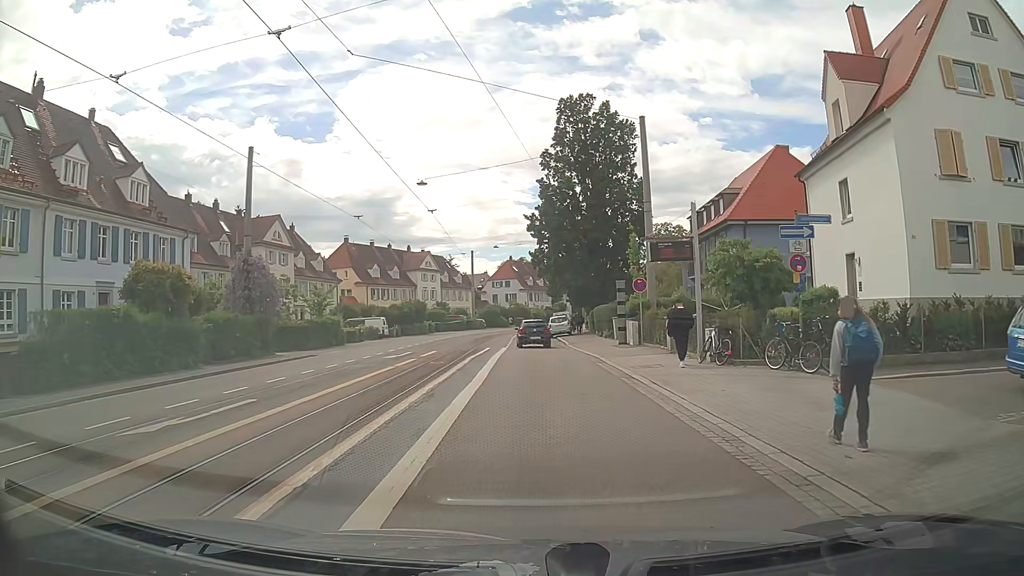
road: tertiary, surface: asphalt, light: Day
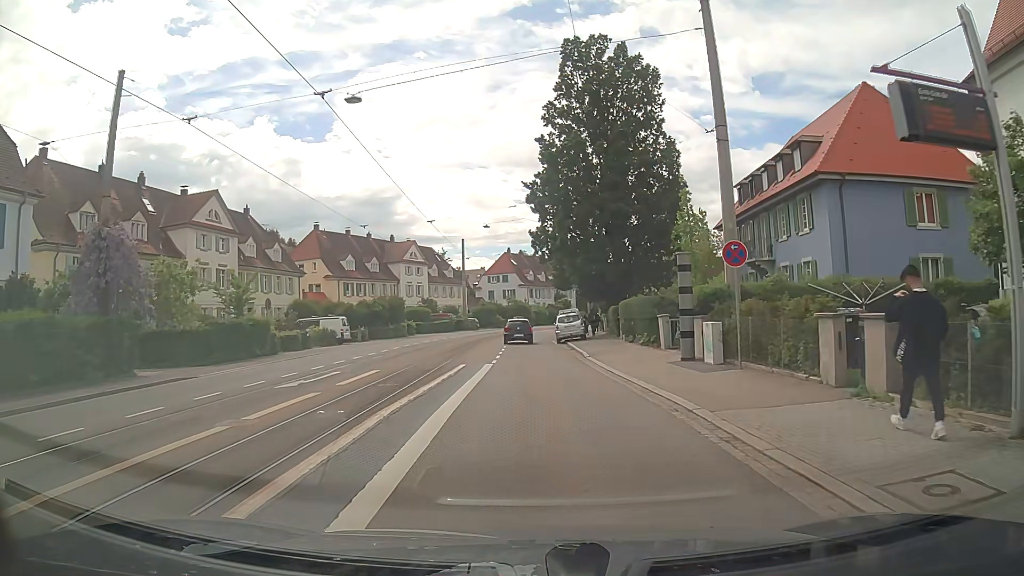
(0.0, +13.5) m; +1°
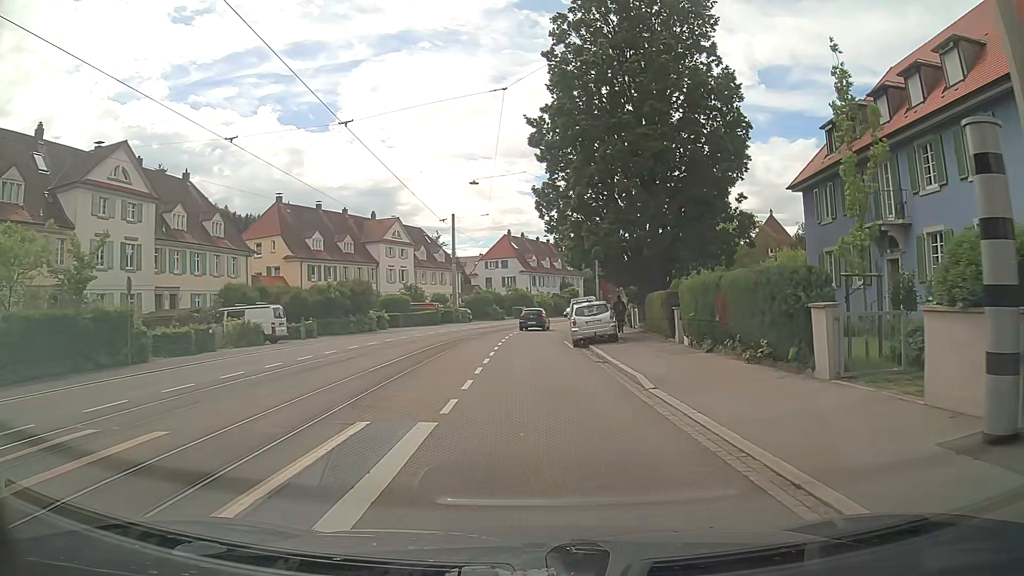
(-0.2, +13.4) m; -1°
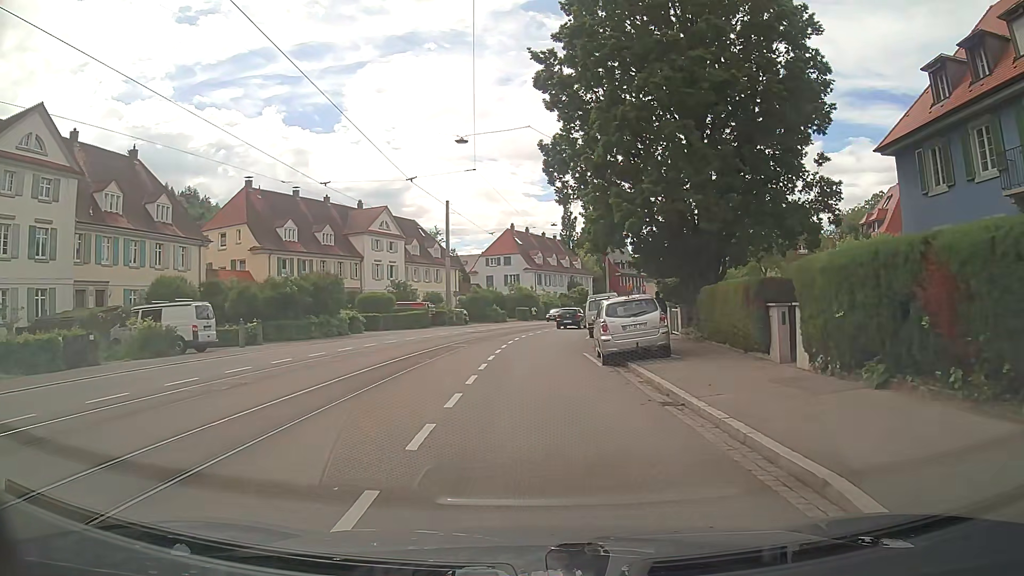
(0.0, +9.1) m; 0°
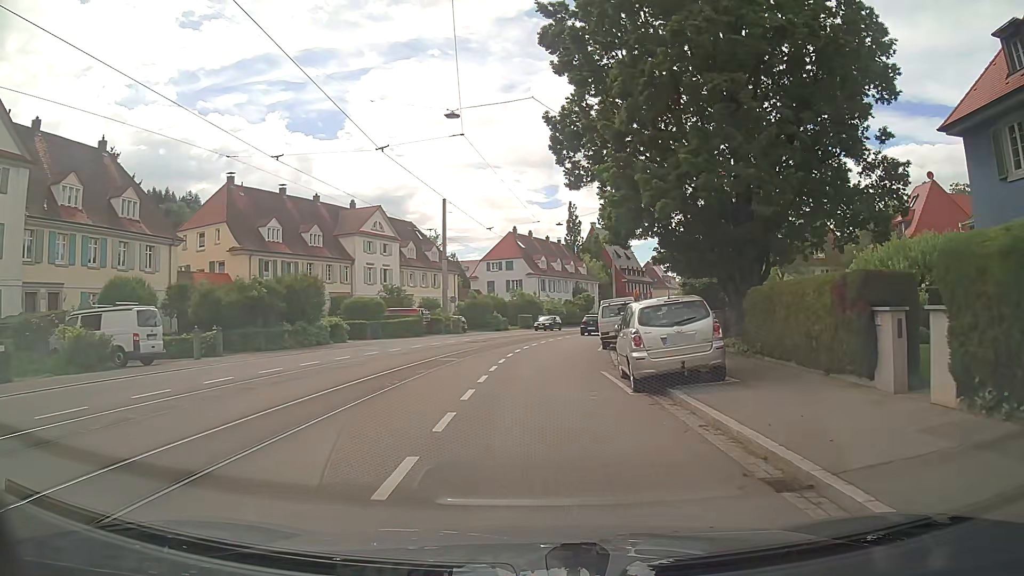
(0.0, +4.6) m; 0°
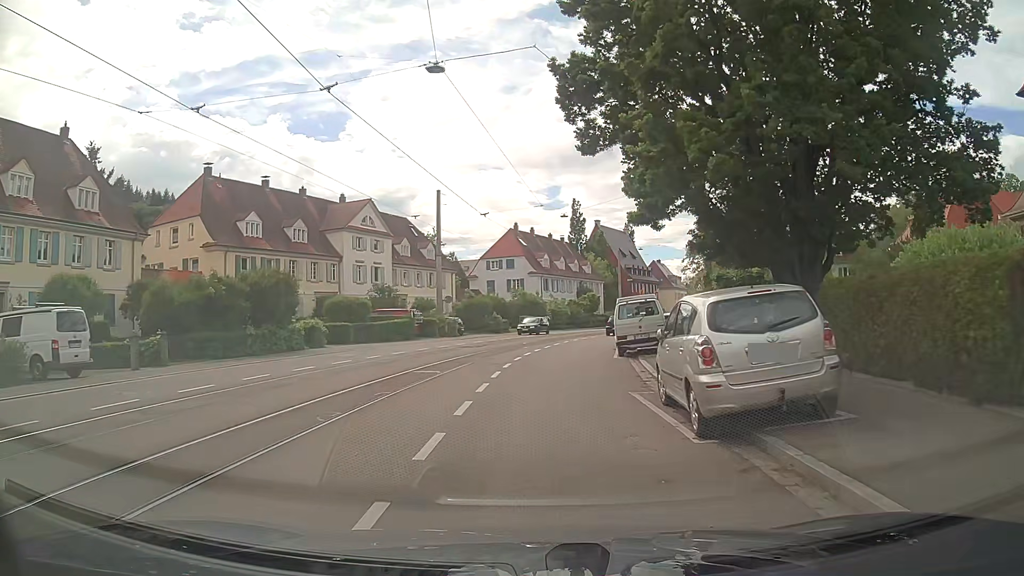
(0.0, +4.6) m; 0°
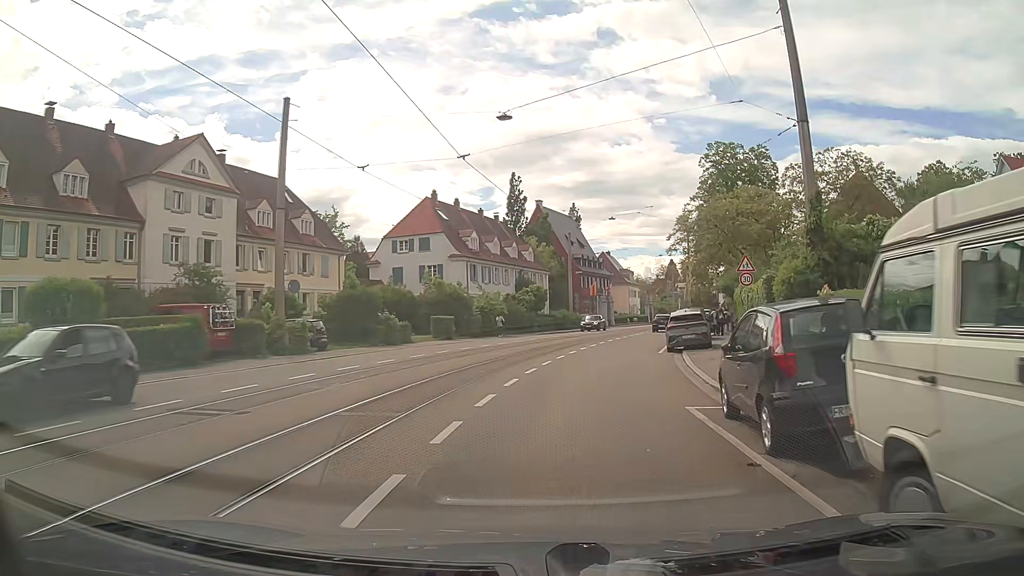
(+0.3, +23.0) m; +4°
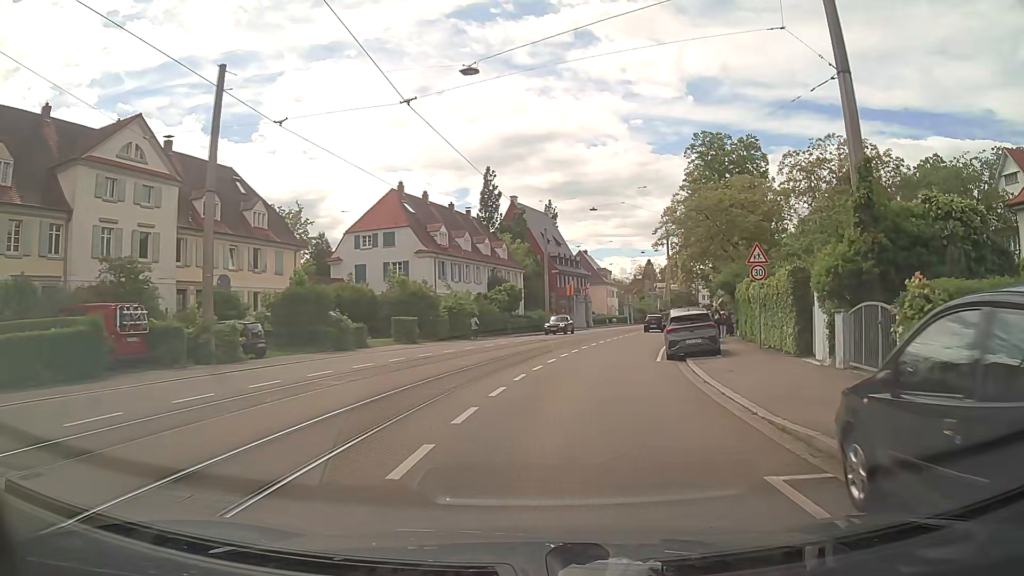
(+0.1, +4.6) m; +2°
(0, +10) (+2, +20) (+4, +30) (+6, +39) (+8, +49) (+11, +59) (+14, +68) (+17, +78) (+20, +87) (+23, +97) m
